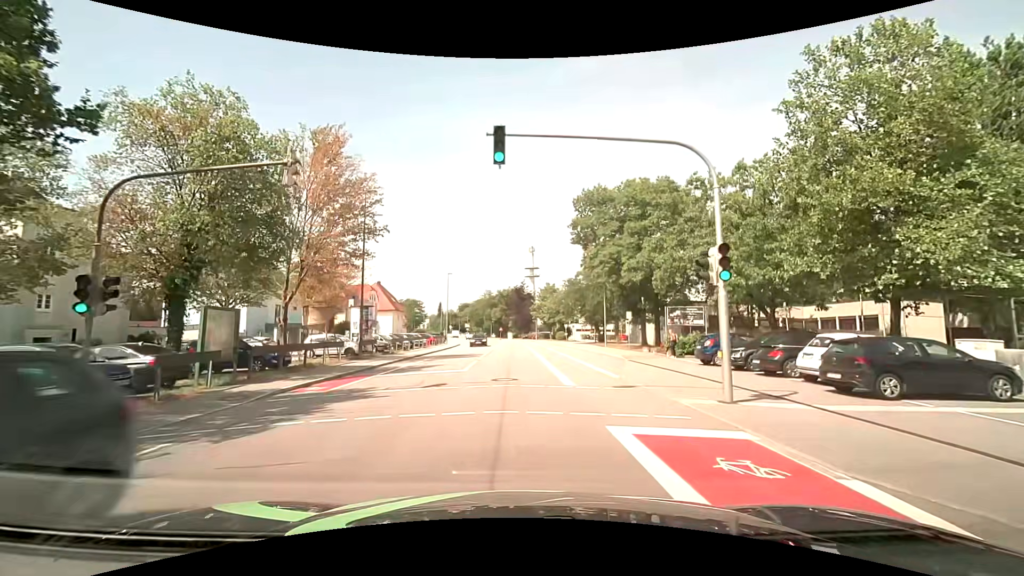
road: tertiary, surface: asphalt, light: Day
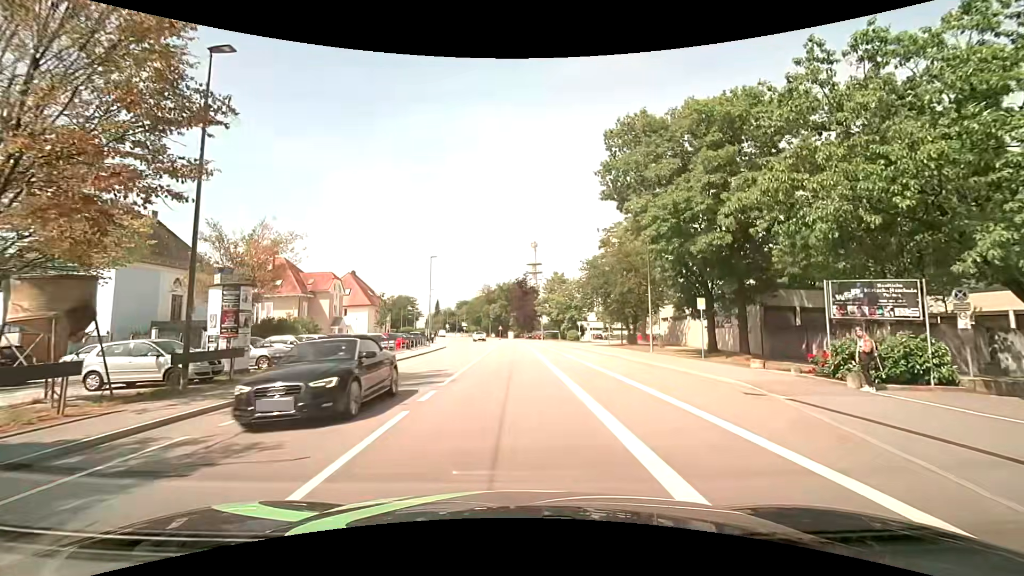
(-0.1, +16.0) m; 0°
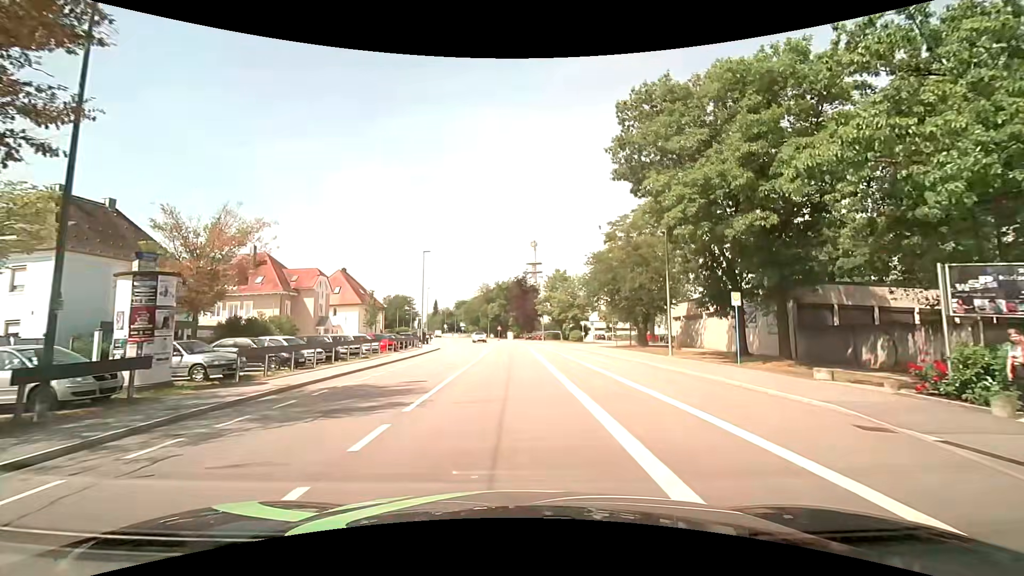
(0.0, +4.2) m; -1°
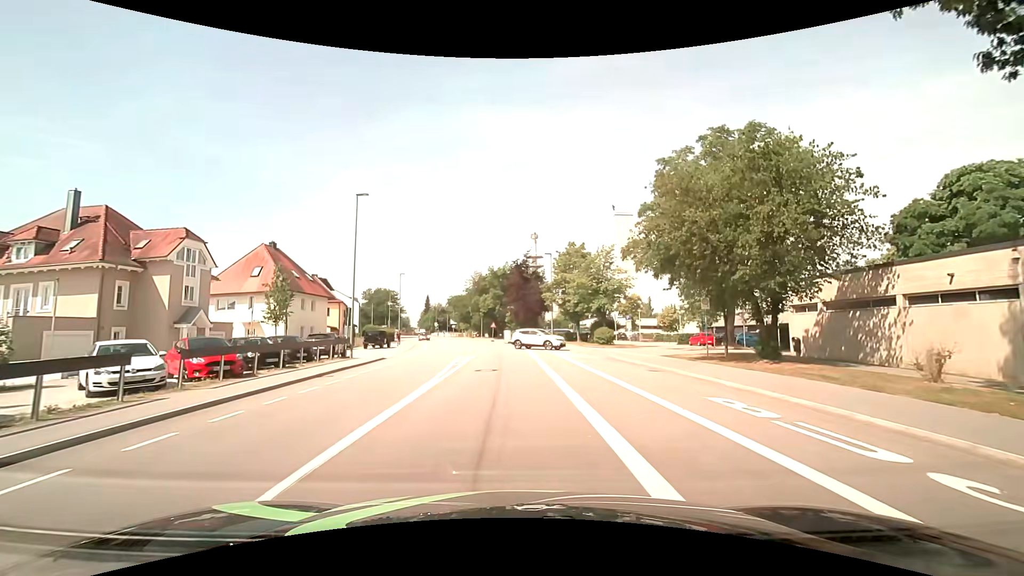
(+0.1, +22.0) m; +1°
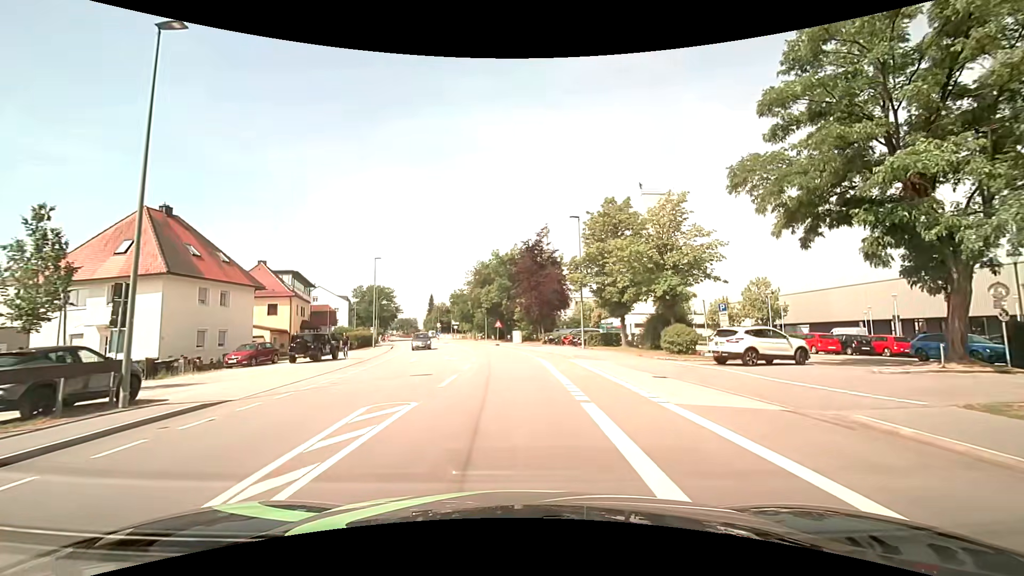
(-0.3, +18.4) m; -2°
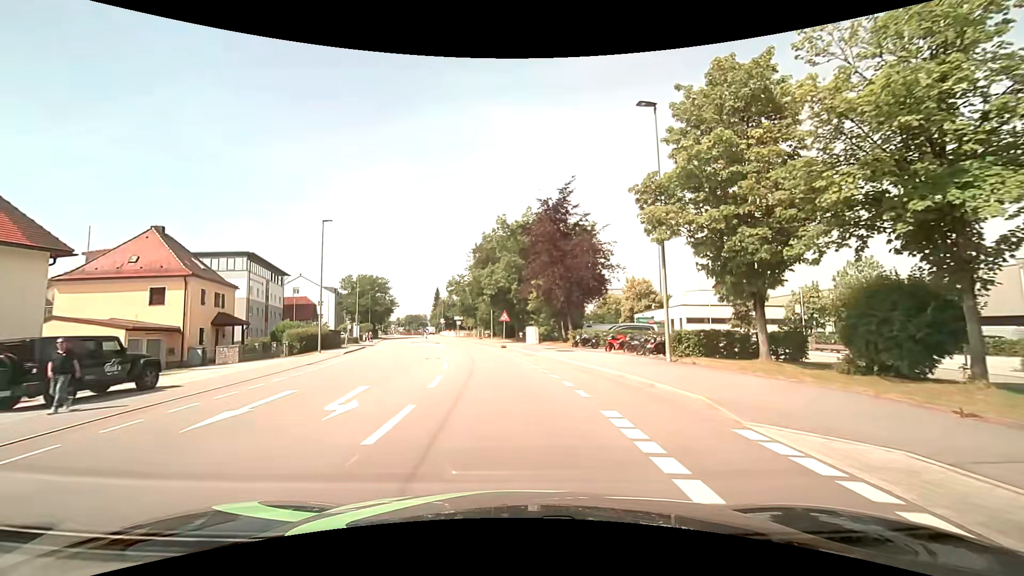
(-0.2, +18.7) m; -1°
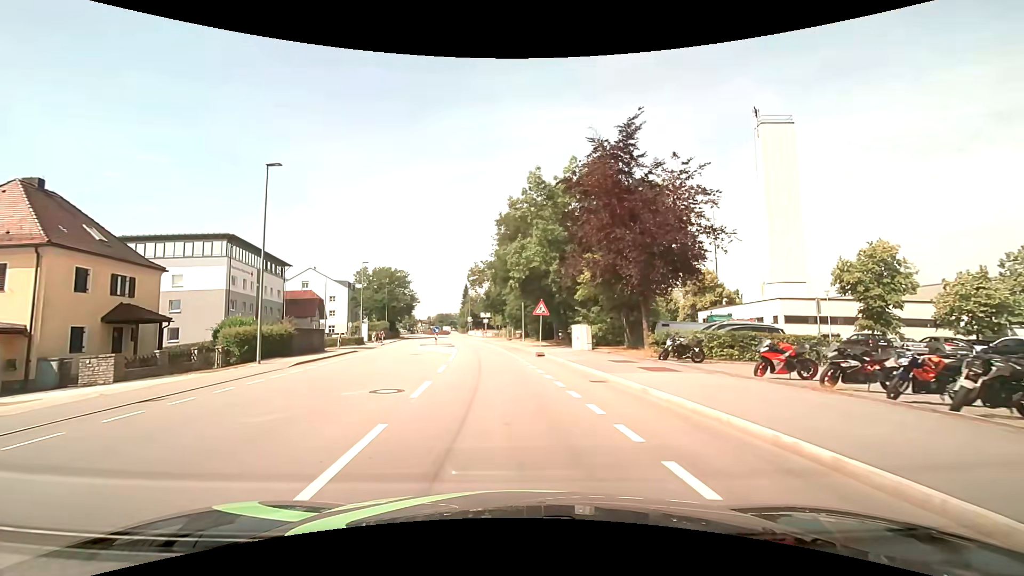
(-0.5, +13.9) m; -4°
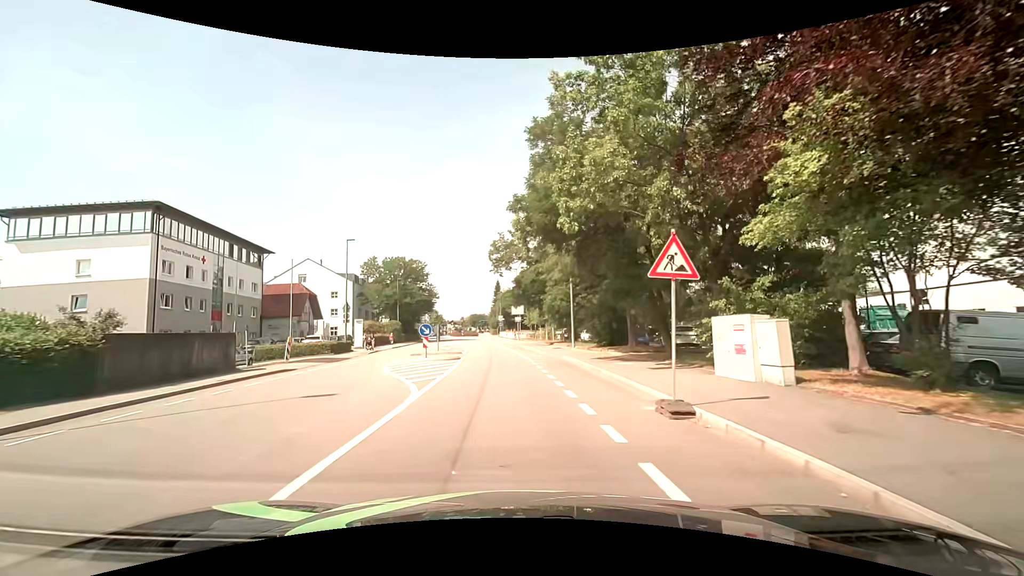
(-0.7, +18.1) m; -4°
(0, +10) (-1, +20) (-1, +30) (-2, +40) (-3, +50) (-4, +60) (-5, +70) (-6, +80) (-7, +90) (-8, +100) m
